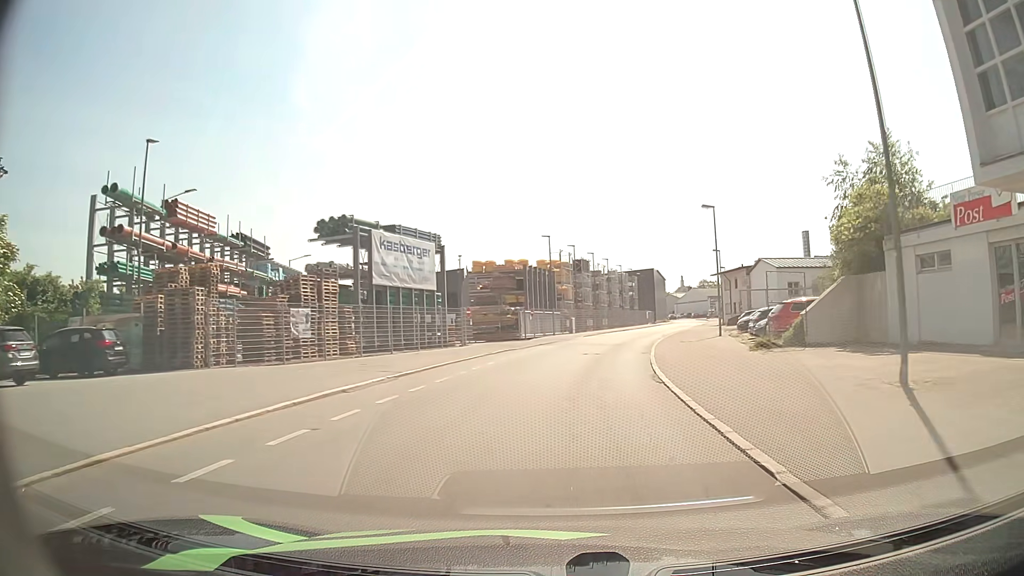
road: residential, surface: asphalt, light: Day
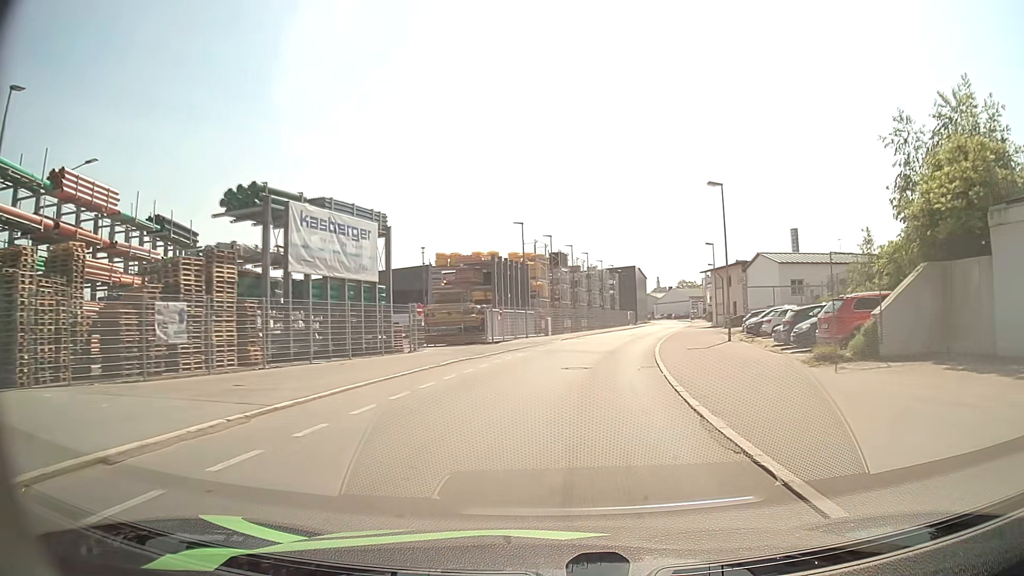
(+0.1, +7.5) m; +2°
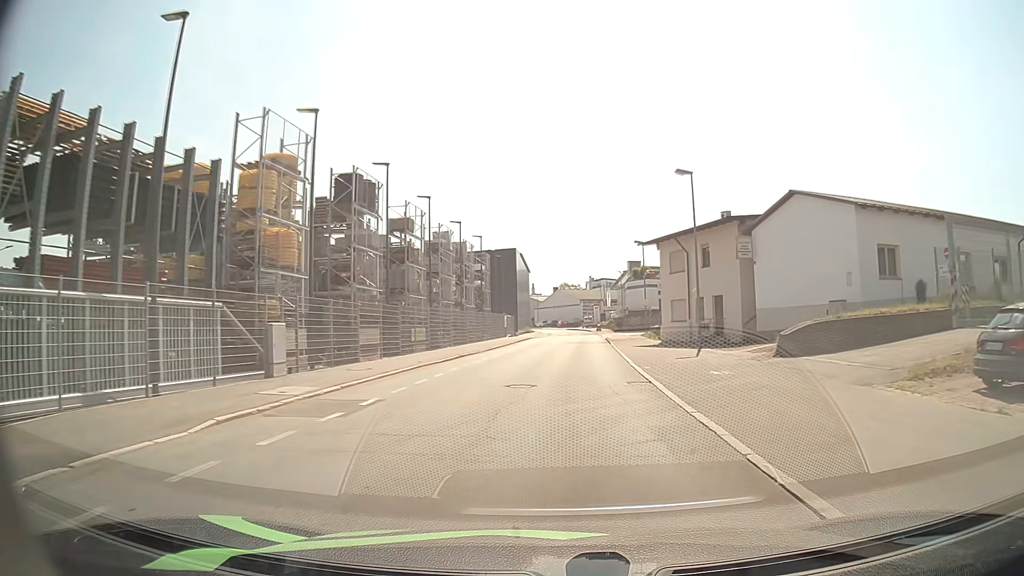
(+3.6, +33.9) m; +11°
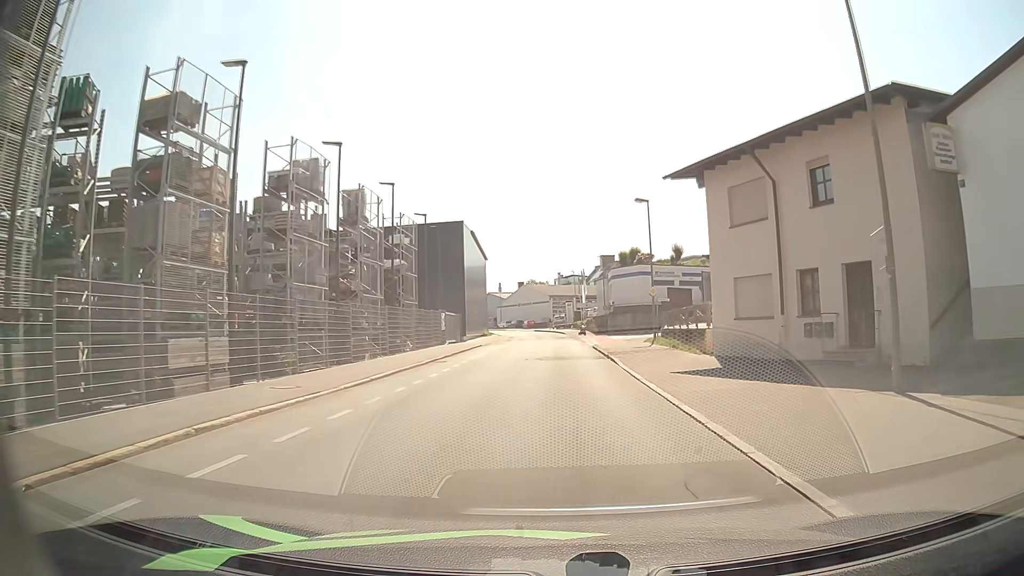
(+0.5, +19.7) m; +3°
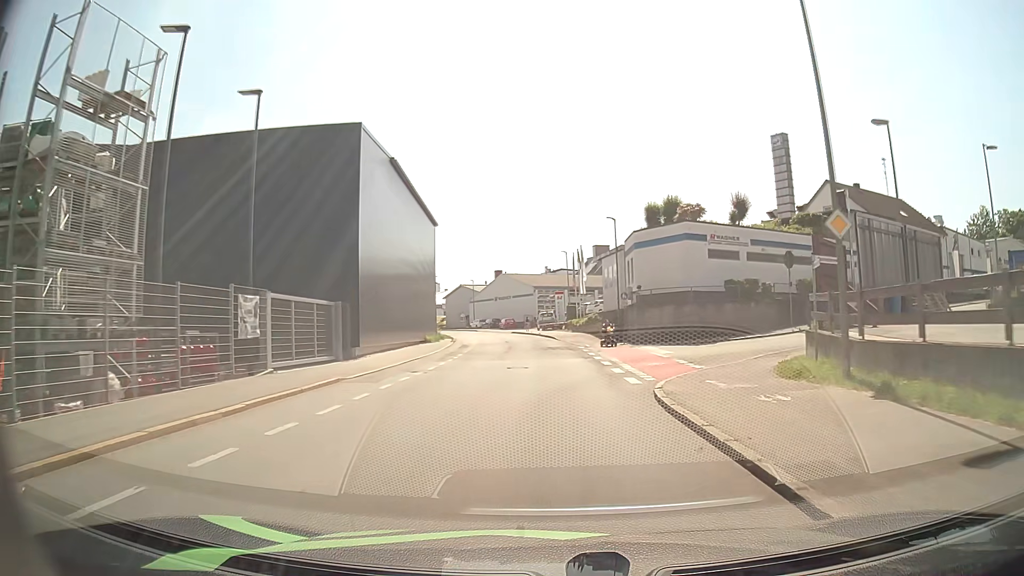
(+0.5, +26.1) m; +1°
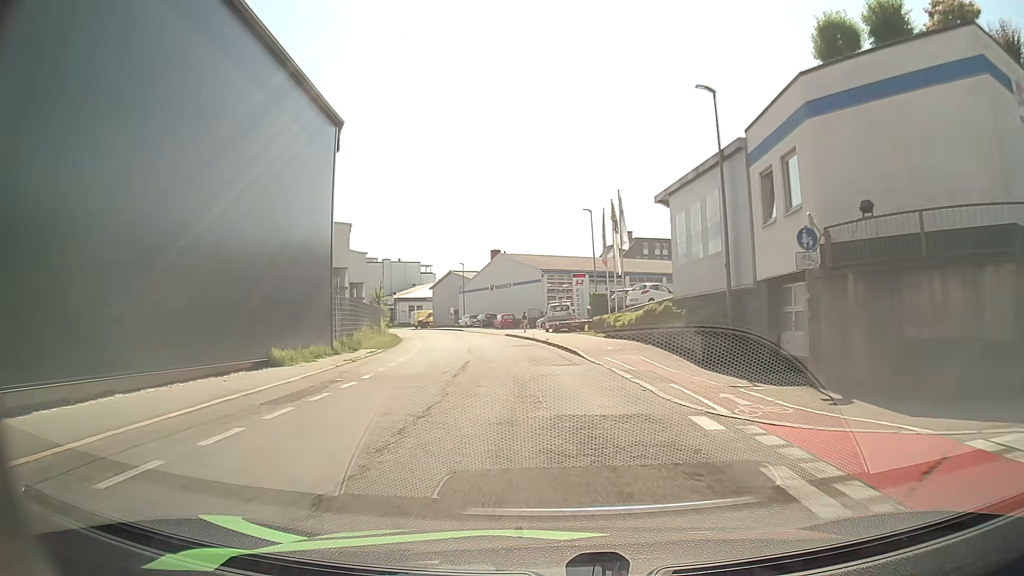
(-0.2, +25.8) m; -1°
(0, +10) (-1, +20) (-2, +30) (-3, +40) (-5, +50) (-8, +59) (-11, +69) (-14, +78) (-18, +87) (-23, +96) m
